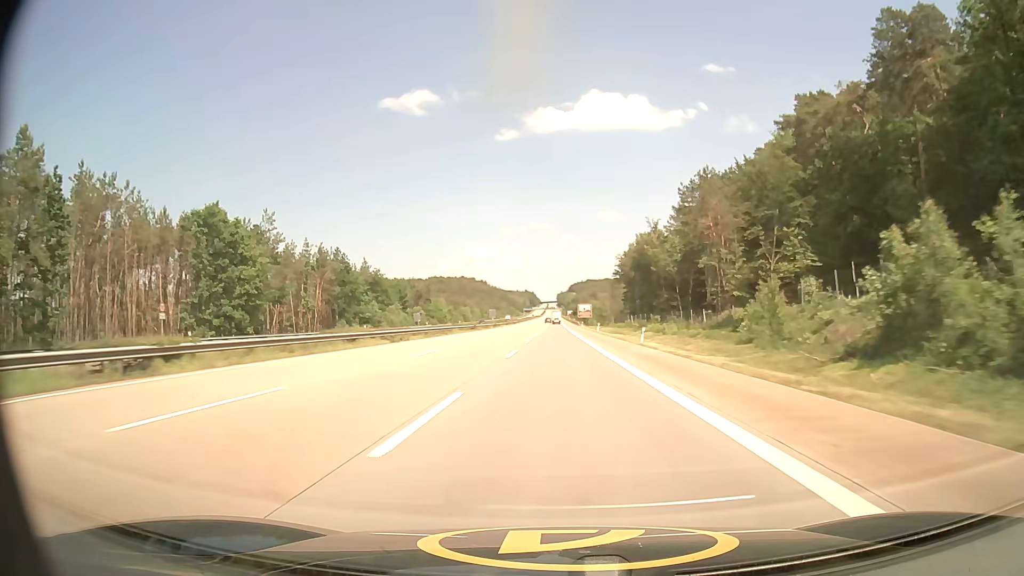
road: motorway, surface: asphalt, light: Day
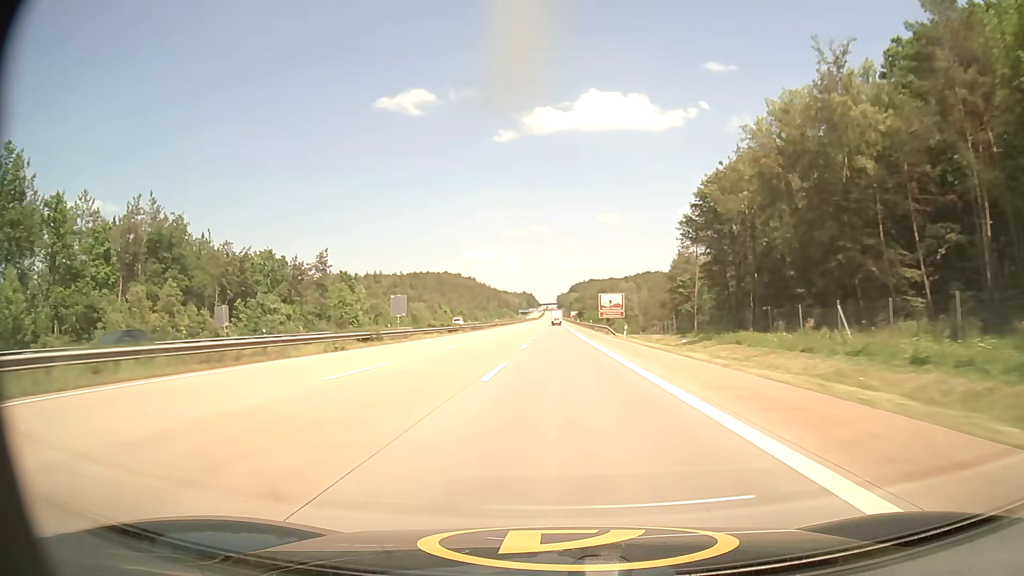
(0.0, +82.5) m; 0°
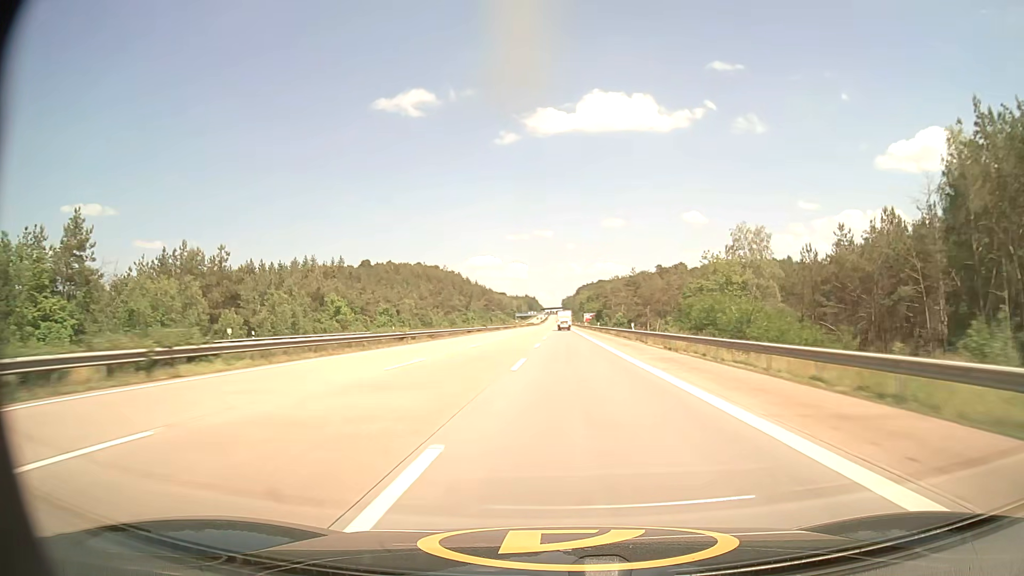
(-0.2, +104.9) m; 0°
(0, +10) (0, +20) (0, +30) (0, +40) (0, +50) (0, +60) (0, +70) (0, +80) (0, +90) (-1, +100) m
